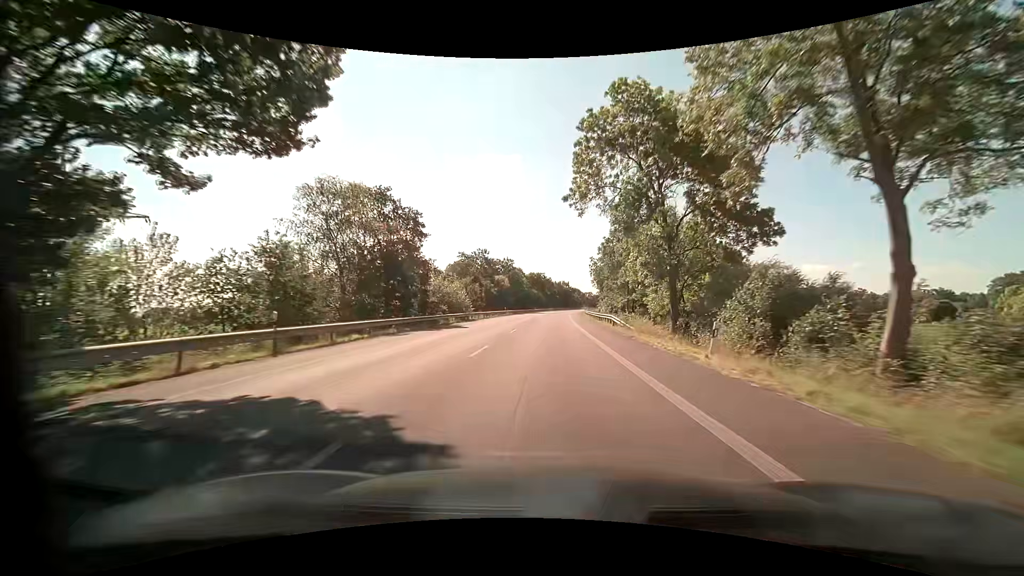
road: primary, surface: asphalt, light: Day
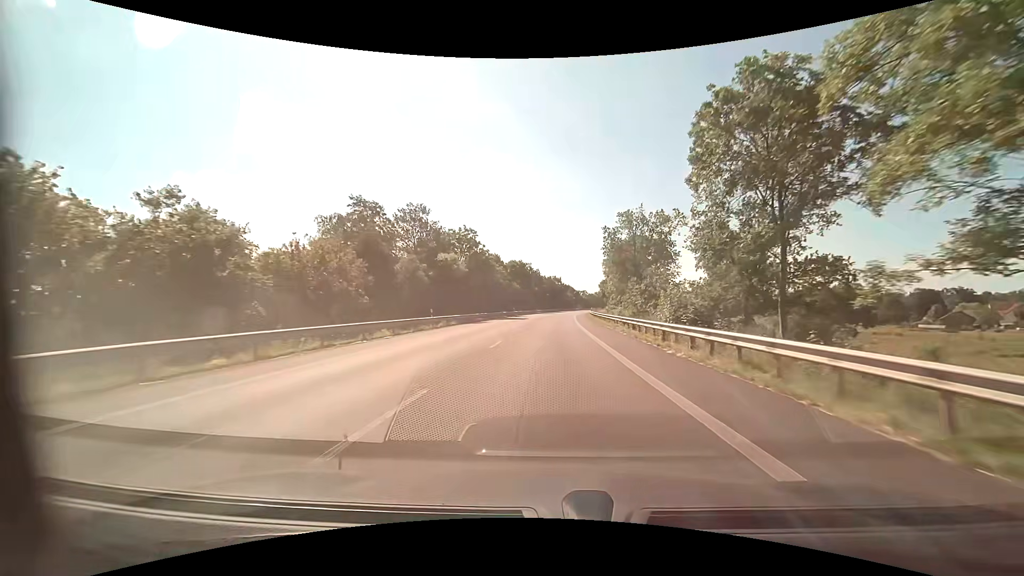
(+0.8, +45.3) m; +2°
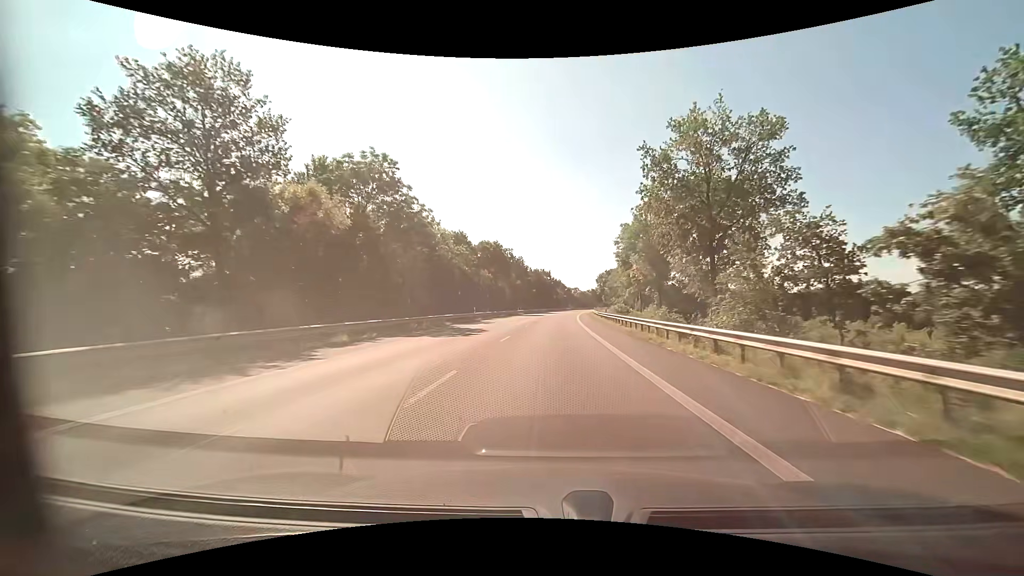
(+0.4, +34.0) m; +1°
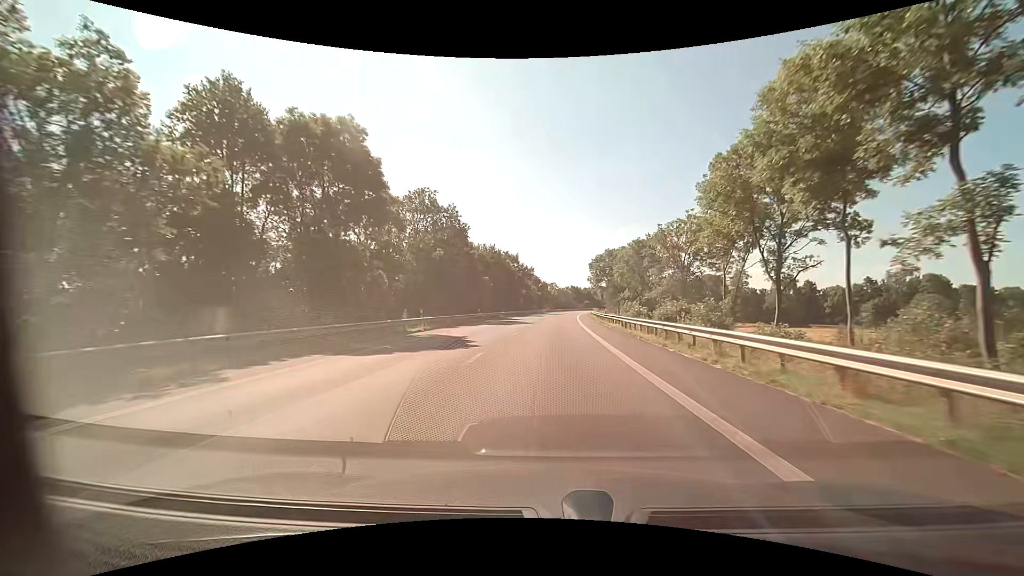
(+1.5, +56.6) m; +3°
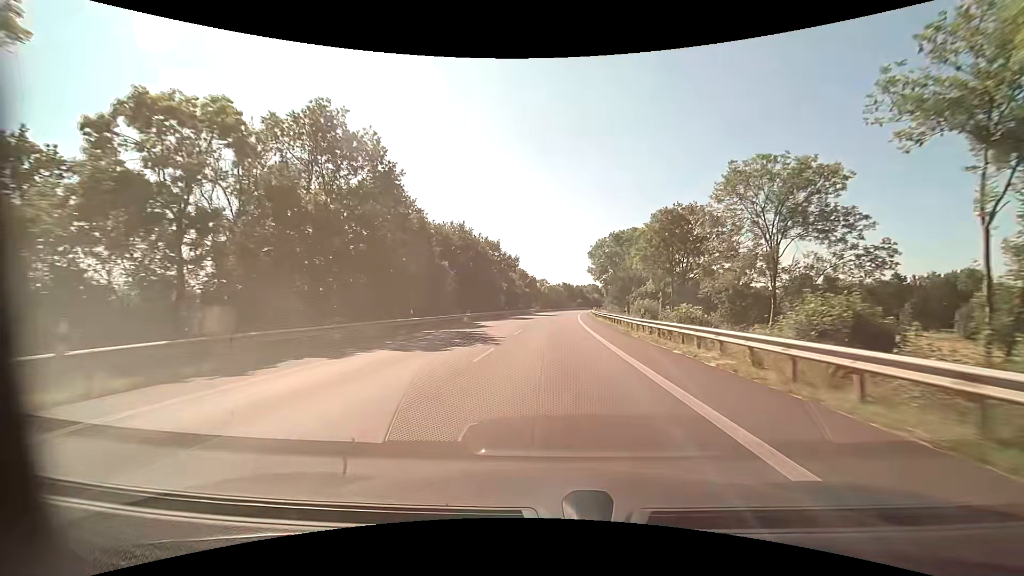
(+0.3, +22.8) m; +1°
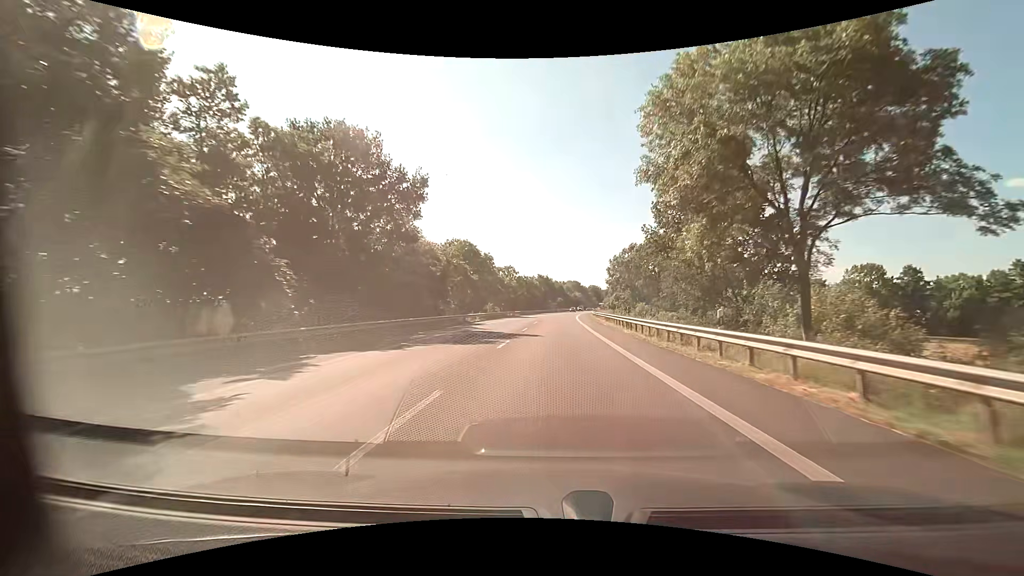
(+1.7, +56.4) m; +3°
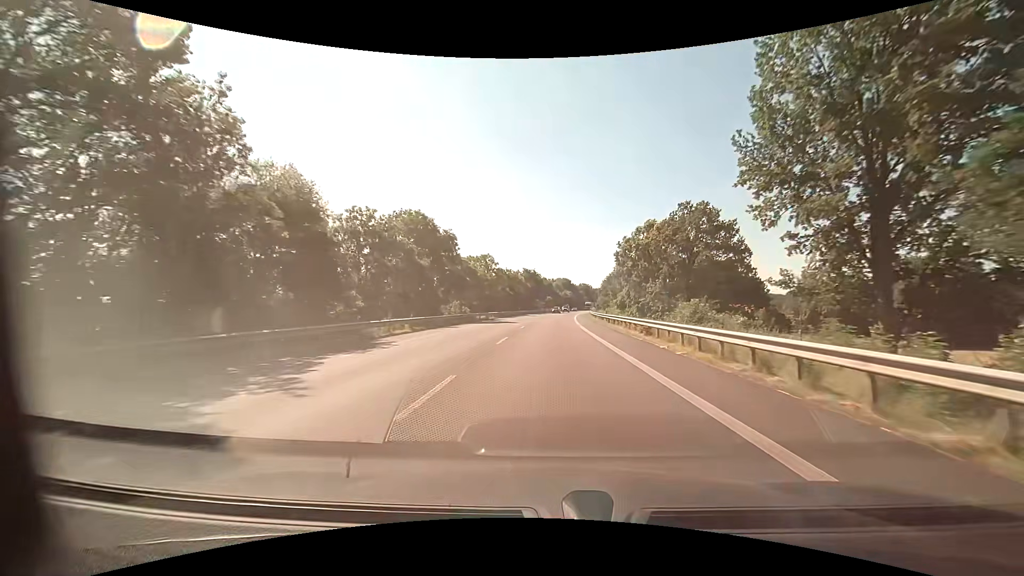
(+0.3, +22.6) m; +2°
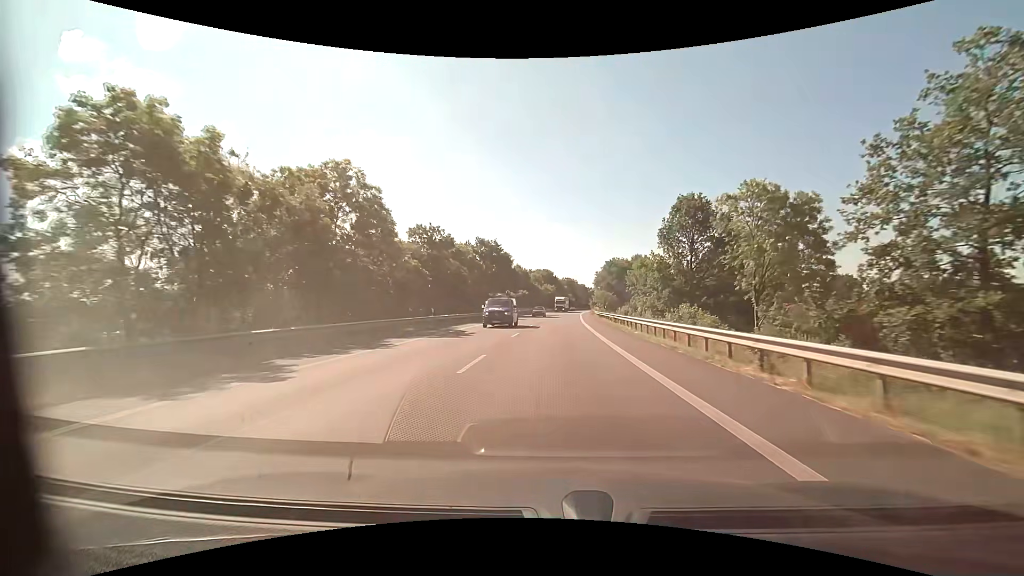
(+1.2, +56.5) m; +3°
(0, +10) (0, +20) (0, +30) (+1, +40) (+1, +50) (+2, +60) (+2, +70) (+3, +80) (+4, +90) (+5, +100) m
